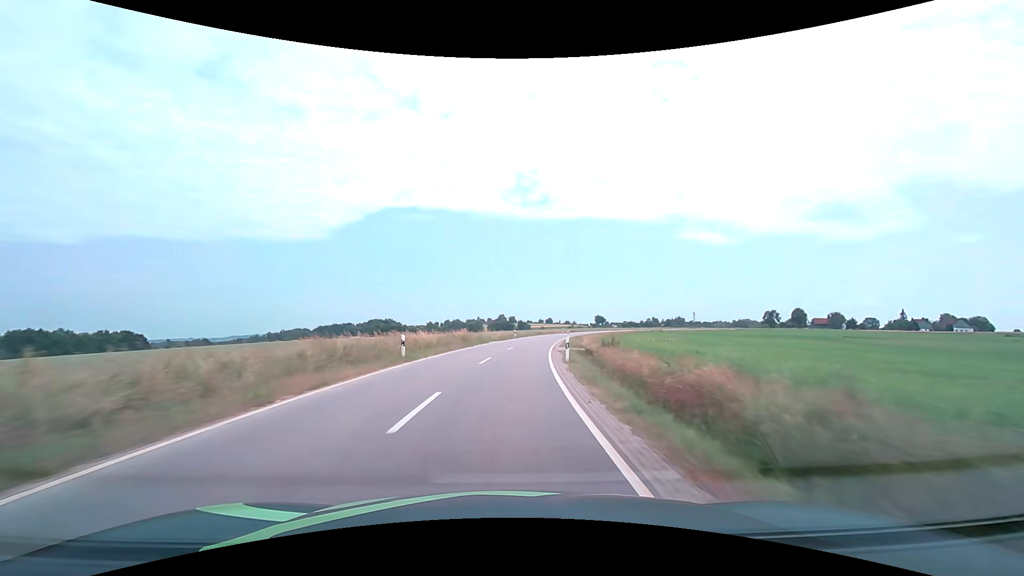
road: tertiary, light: Day
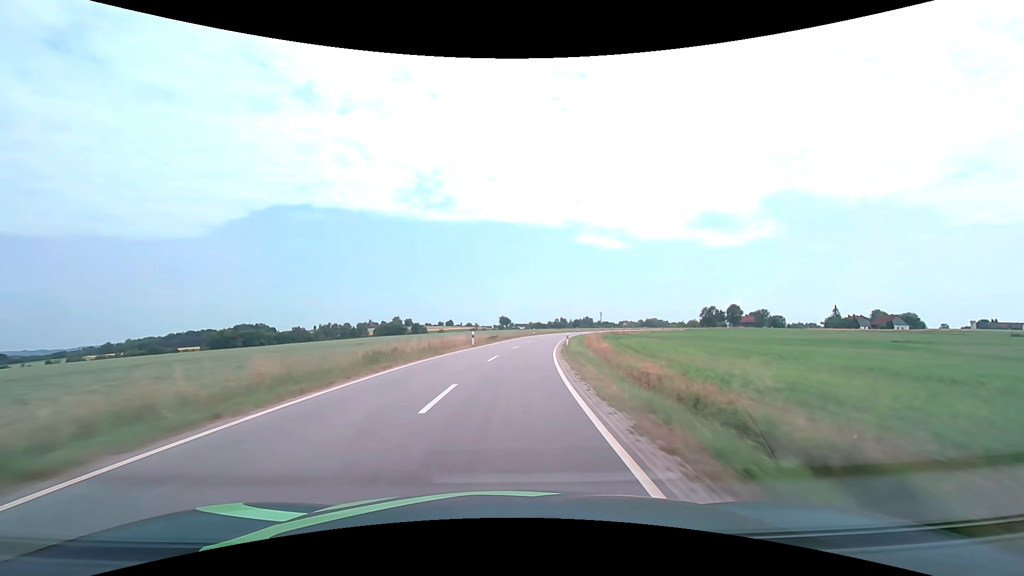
(+7.2, +70.7) m; +11°
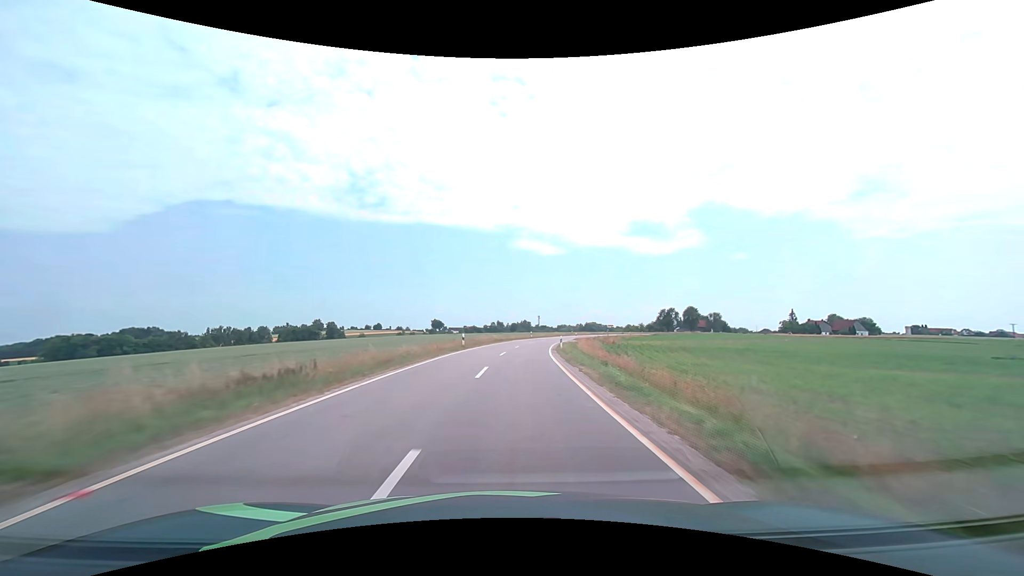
(+2.7, +42.5) m; +7°
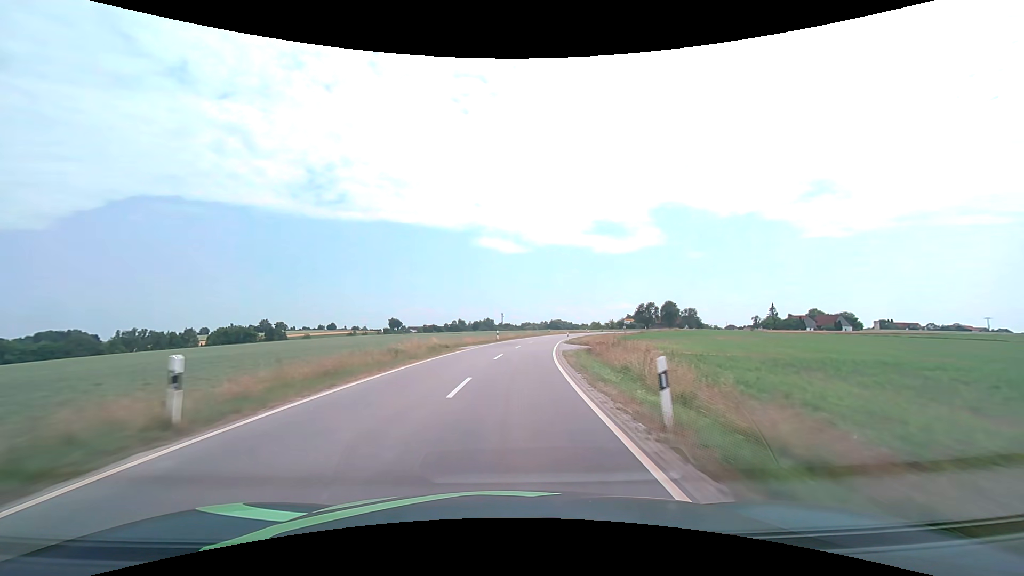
(+1.0, +28.3) m; +4°
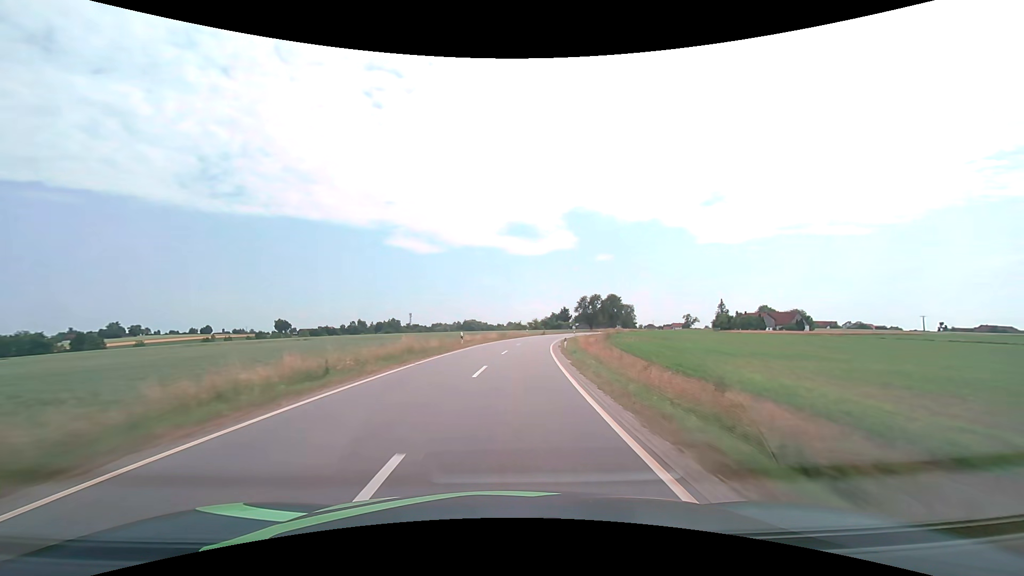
(+4.7, +56.4) m; +10°
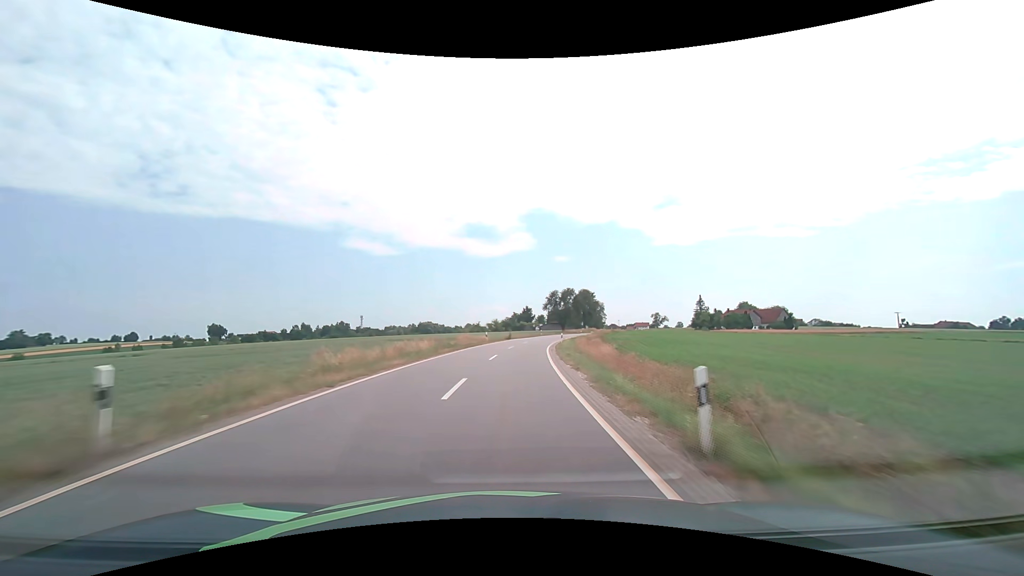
(+1.2, +28.3) m; +5°
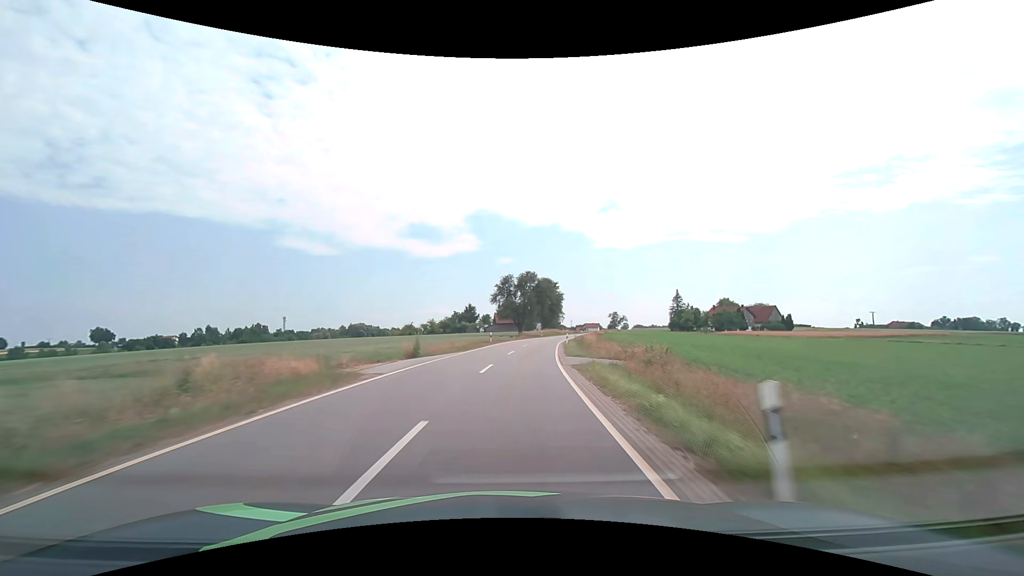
(+2.4, +42.4) m; +6°
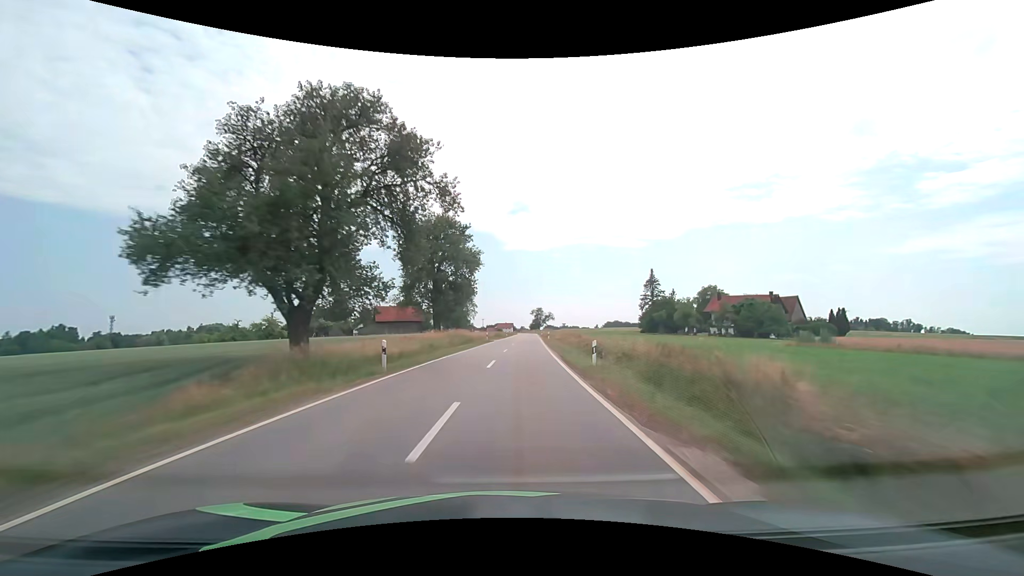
(+7.1, +70.4) m; +10°
(0, +10) (0, +20) (+1, +30) (+1, +40) (+2, +50) (+3, +60) (+3, +70) (+4, +80) (+5, +90) (+5, +100) m
